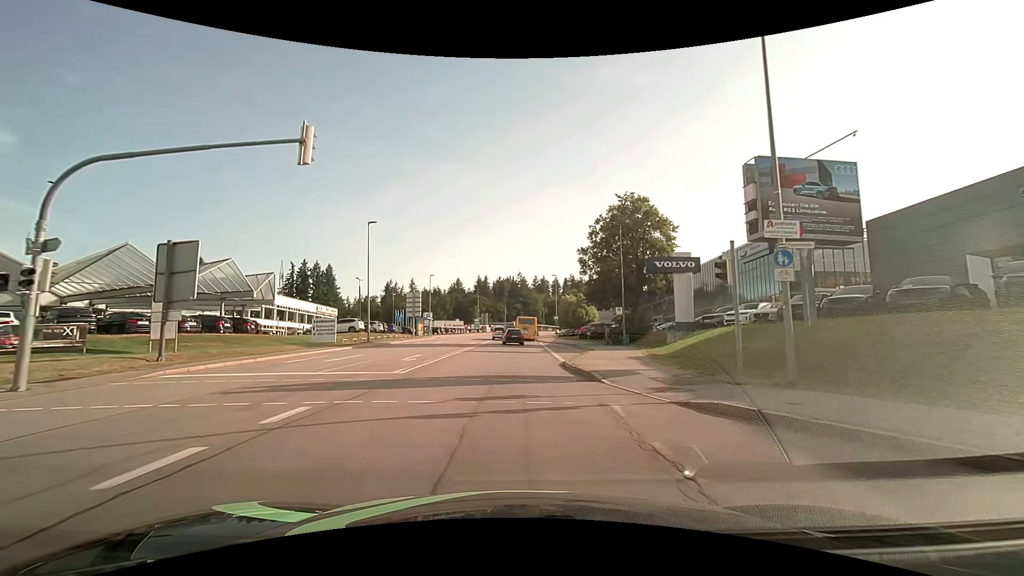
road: secondary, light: Day
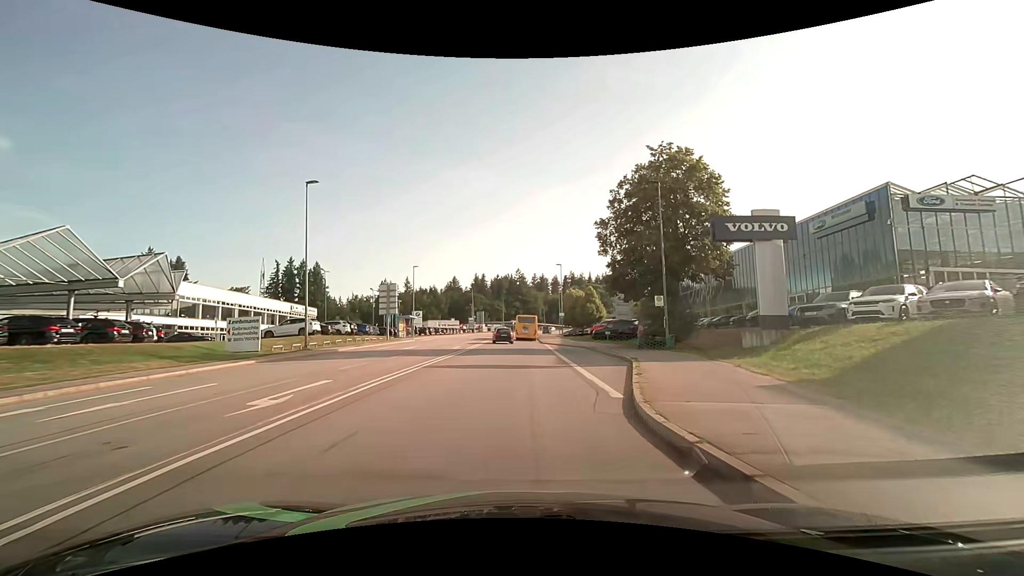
(0.0, +12.3) m; 0°
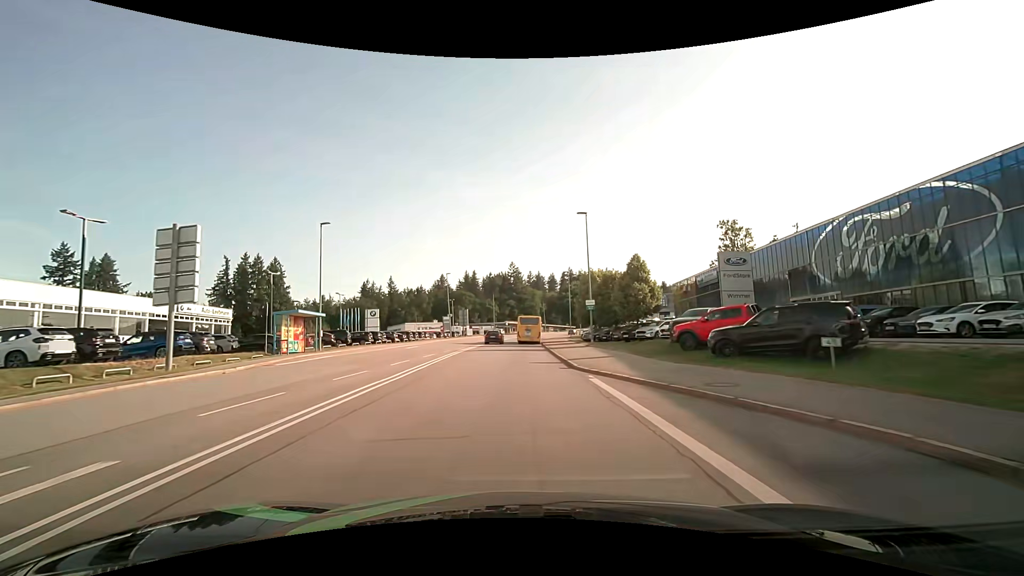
(+0.1, +31.8) m; 0°
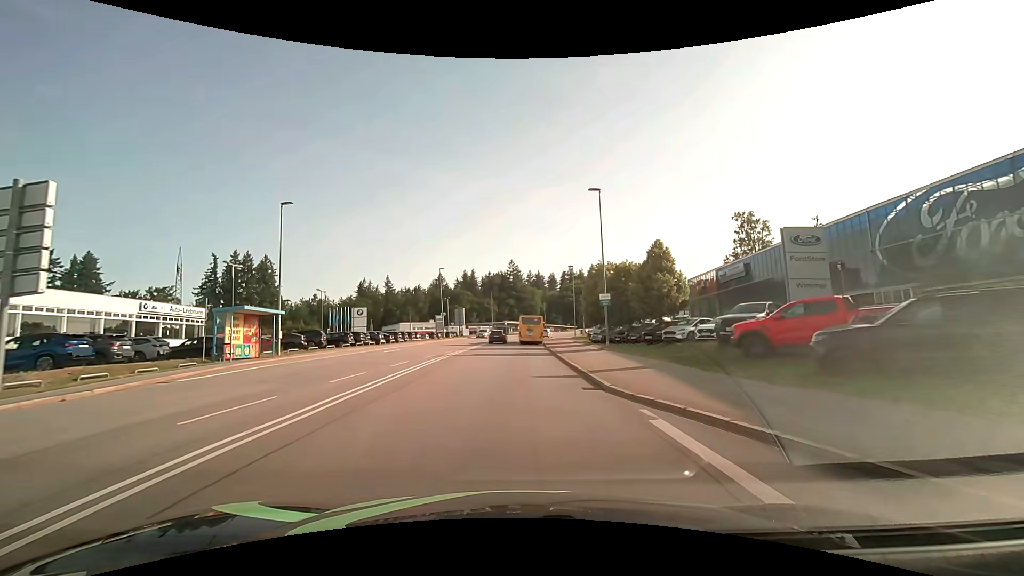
(0.0, +6.6) m; 0°
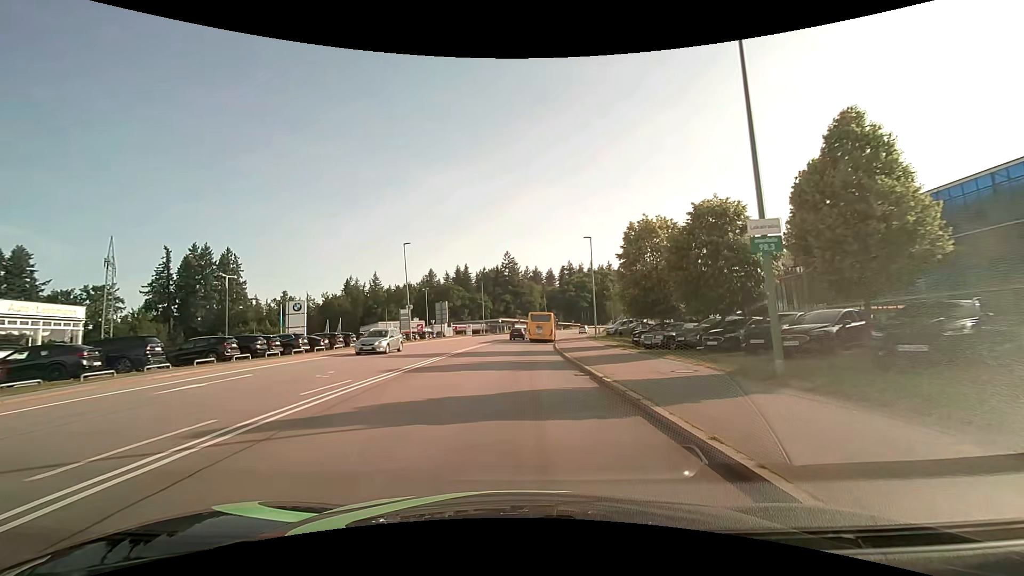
(+0.1, +20.8) m; 0°
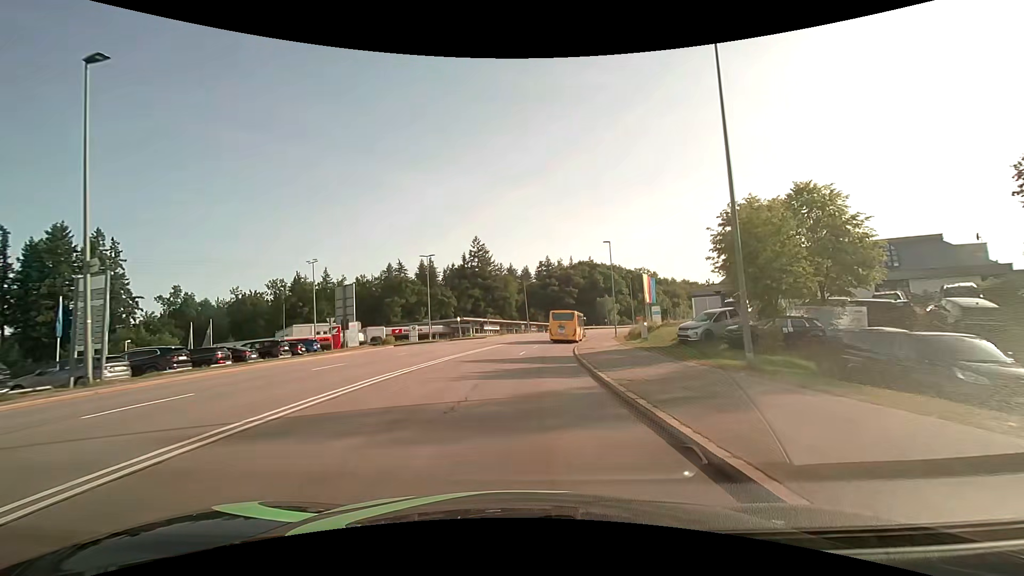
(+0.7, +36.4) m; +3°
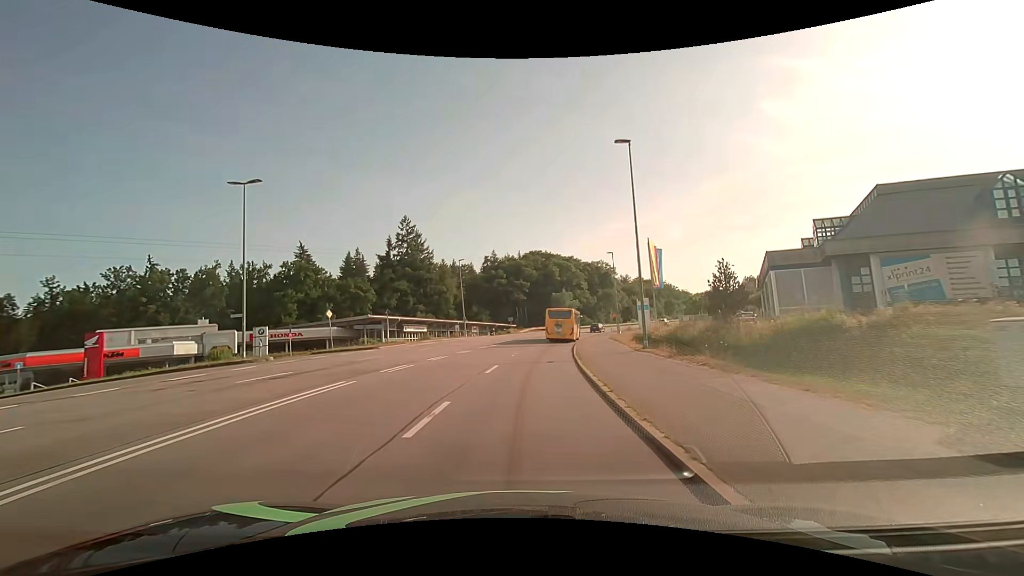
(+1.7, +29.8) m; +6°
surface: asphalt
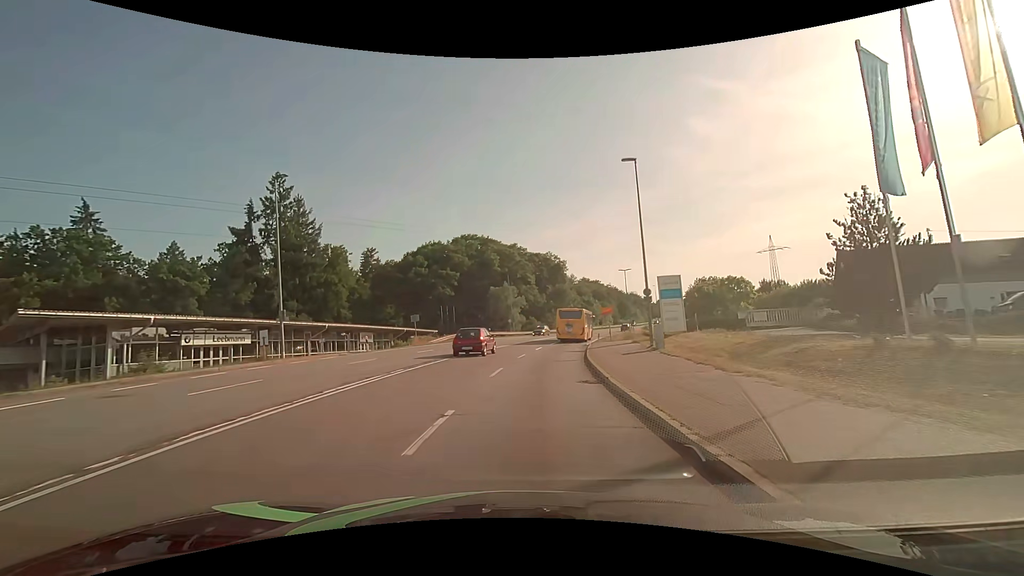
(+2.0, +36.9) m; +7°
(0, +10) (+1, +20) (+2, +30) (+3, +40) (+5, +50) (+7, +59) (+10, +69) (+13, +79) (+16, +88) (+19, +97) m
